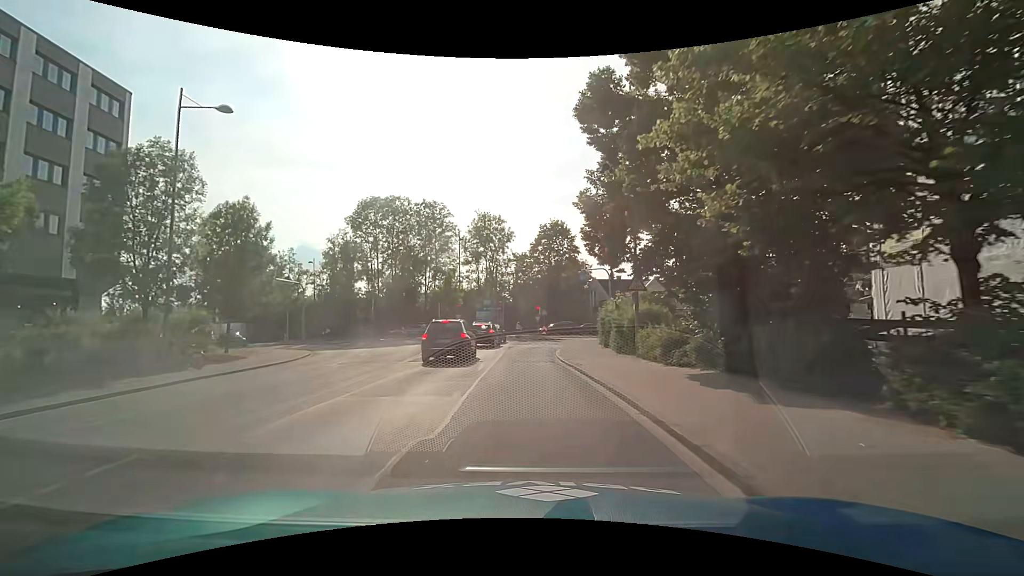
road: residential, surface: asphalt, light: Day
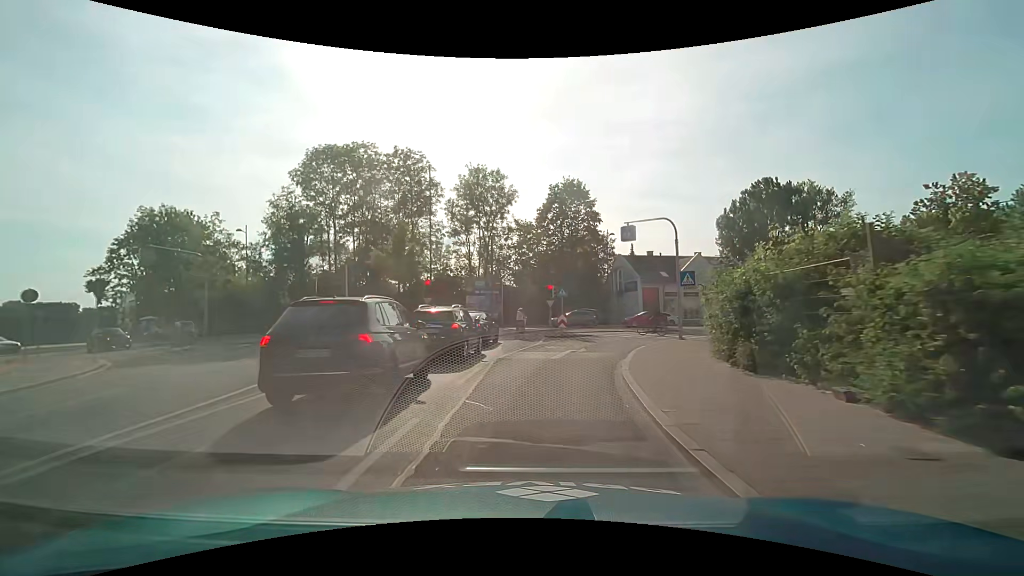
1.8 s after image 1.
(-0.2, +17.4) m; -1°
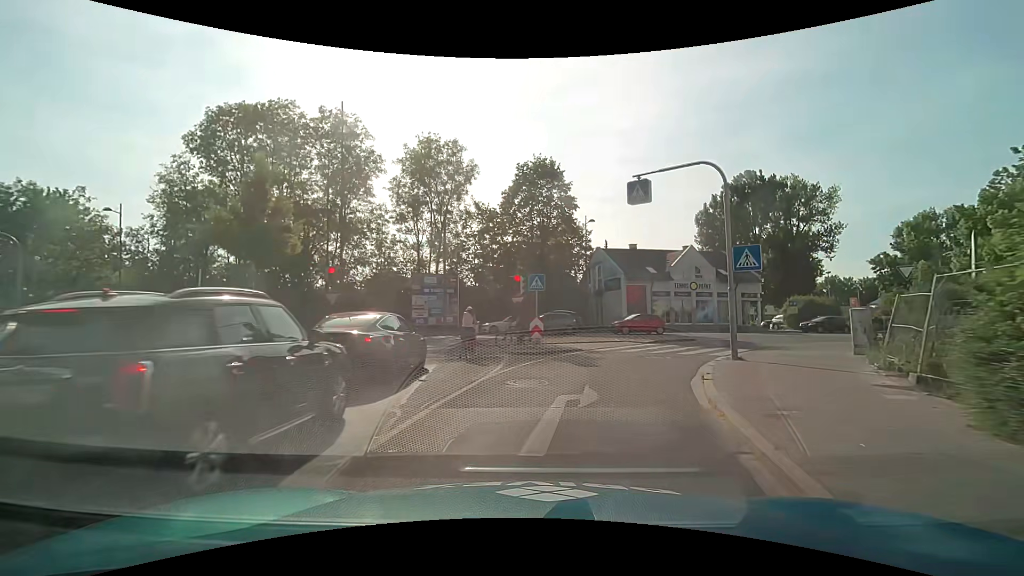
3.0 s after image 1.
(+0.3, +10.0) m; +4°
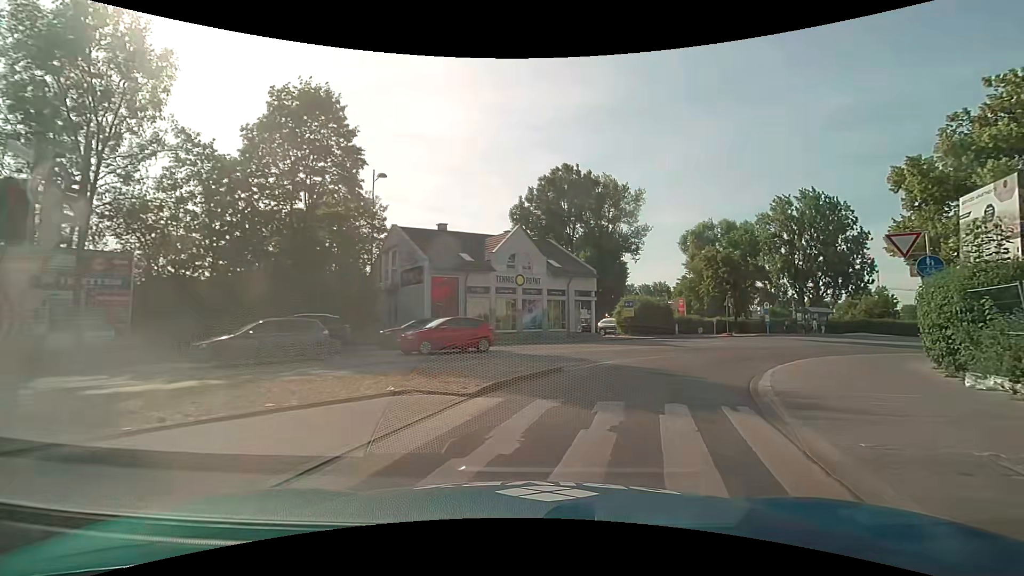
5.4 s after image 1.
(+2.5, +15.4) m; +22°
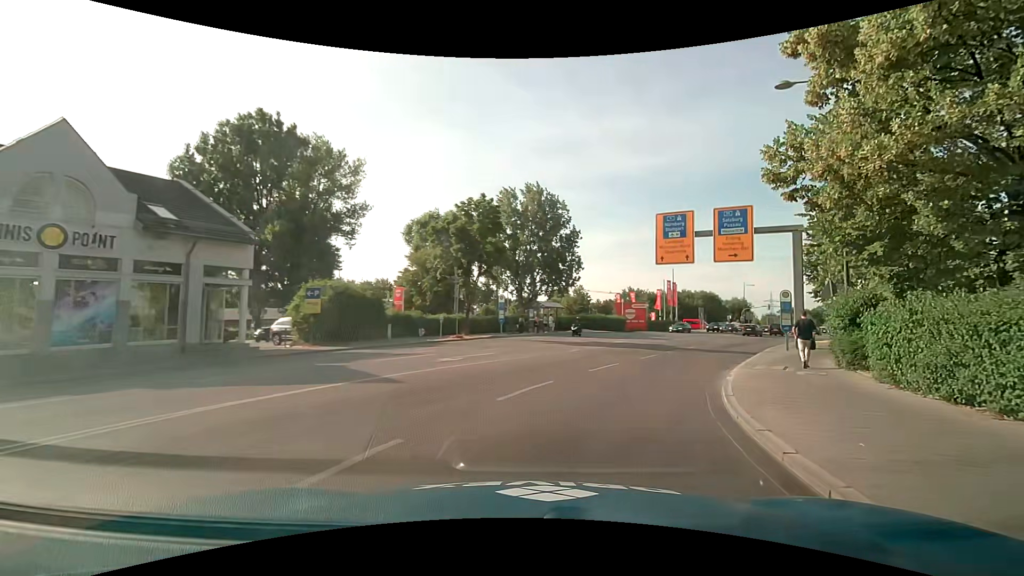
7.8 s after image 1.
(+4.1, +15.6) m; +31°
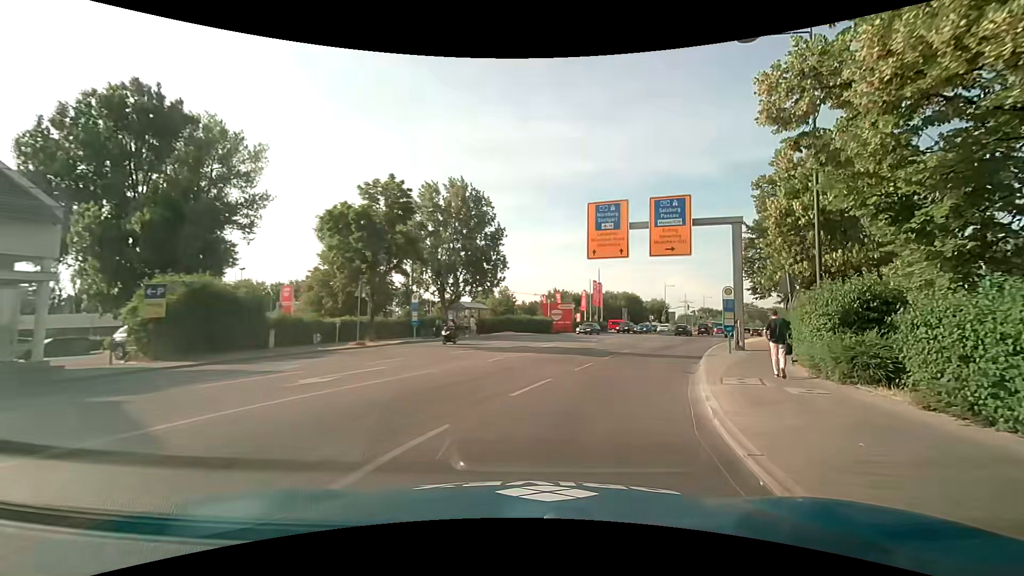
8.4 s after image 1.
(+0.3, +4.5) m; +8°
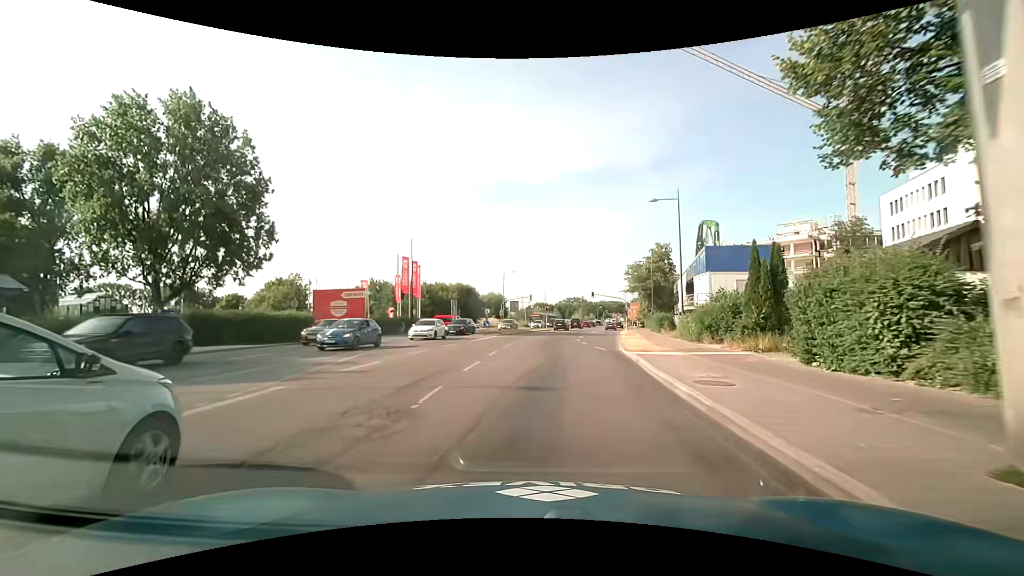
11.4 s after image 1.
(+6.1, +25.6) m; +18°
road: secondary
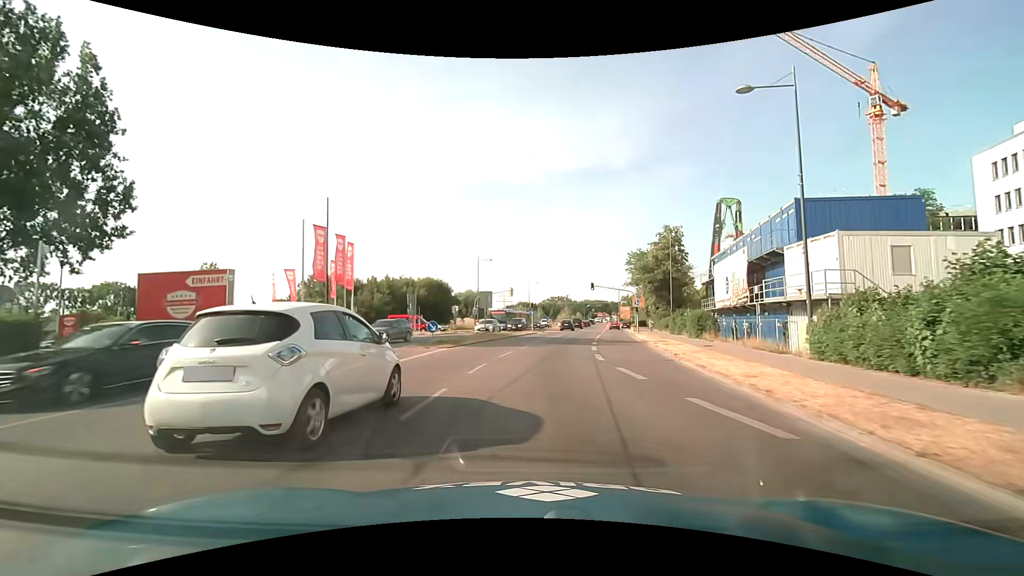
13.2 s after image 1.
(+0.4, +18.2) m; +2°
(0, +10) (+1, +20) (+2, +30) (+3, +40) (+5, +50) (+6, +60) (+8, +69) (+9, +79) (+10, +89) (+11, +99) m
